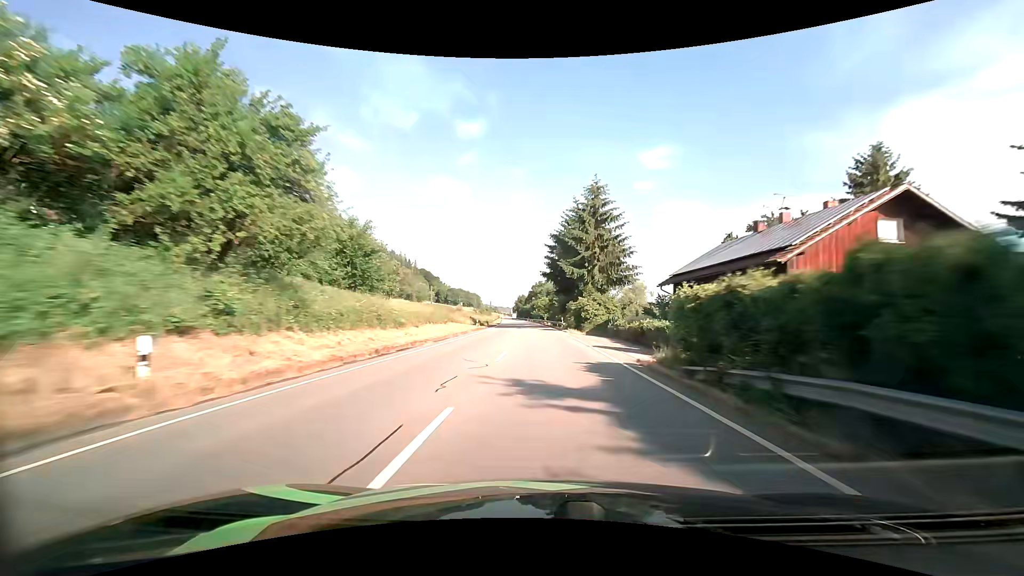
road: primary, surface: asphalt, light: Day
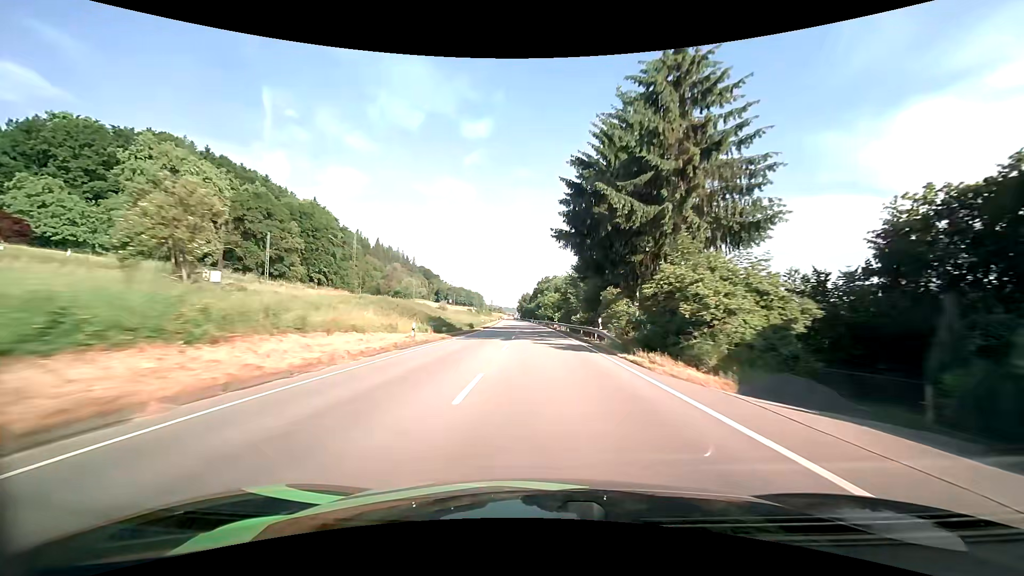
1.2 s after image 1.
(-0.1, +32.2) m; -1°
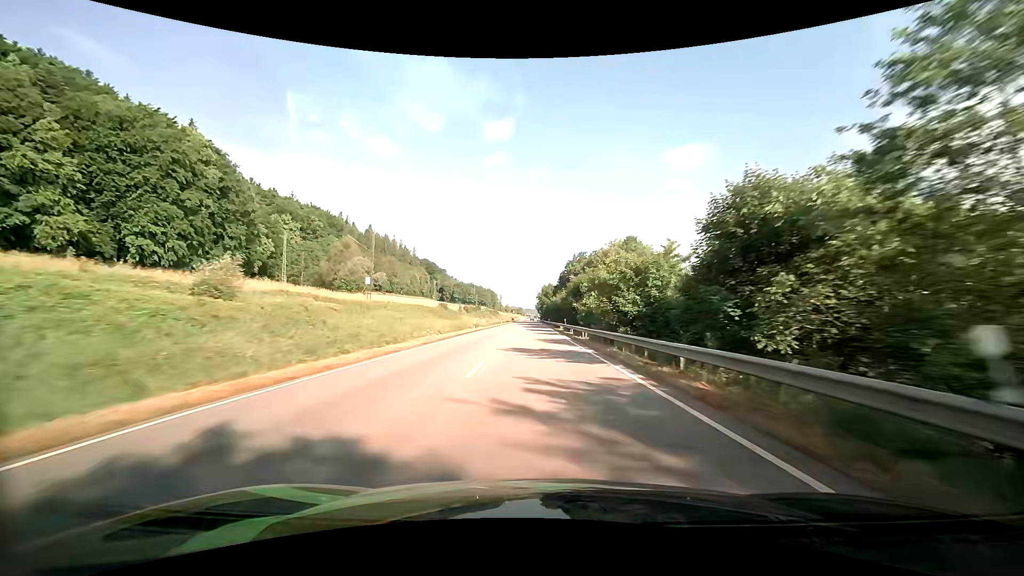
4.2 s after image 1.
(-1.8, +82.6) m; -3°
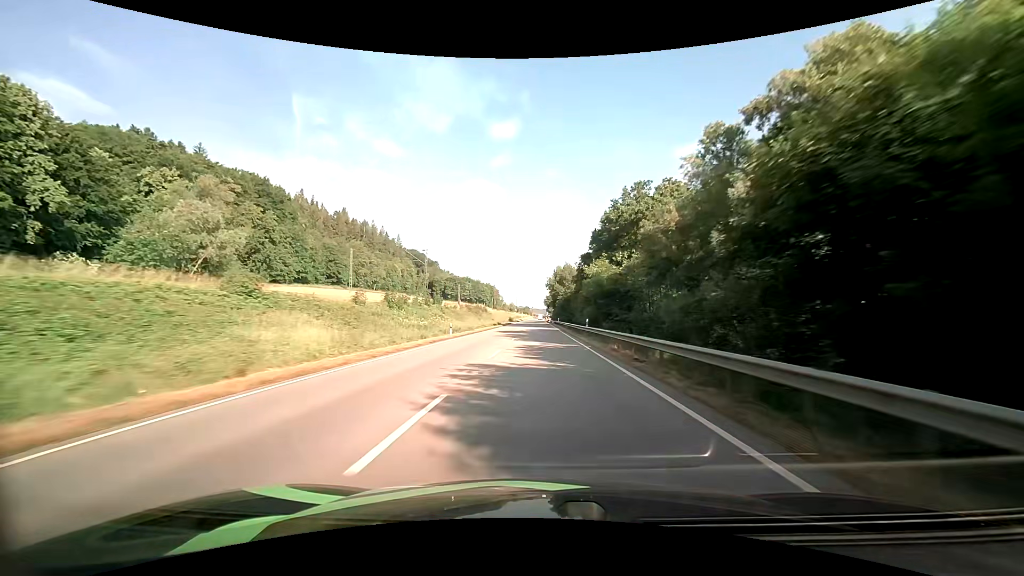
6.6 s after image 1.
(-0.5, +68.2) m; -1°
(0, +10) (0, +20) (0, +30) (0, +40) (0, +50) (0, +60) (0, +70) (0, +80) (0, +90) (0, +100) m
